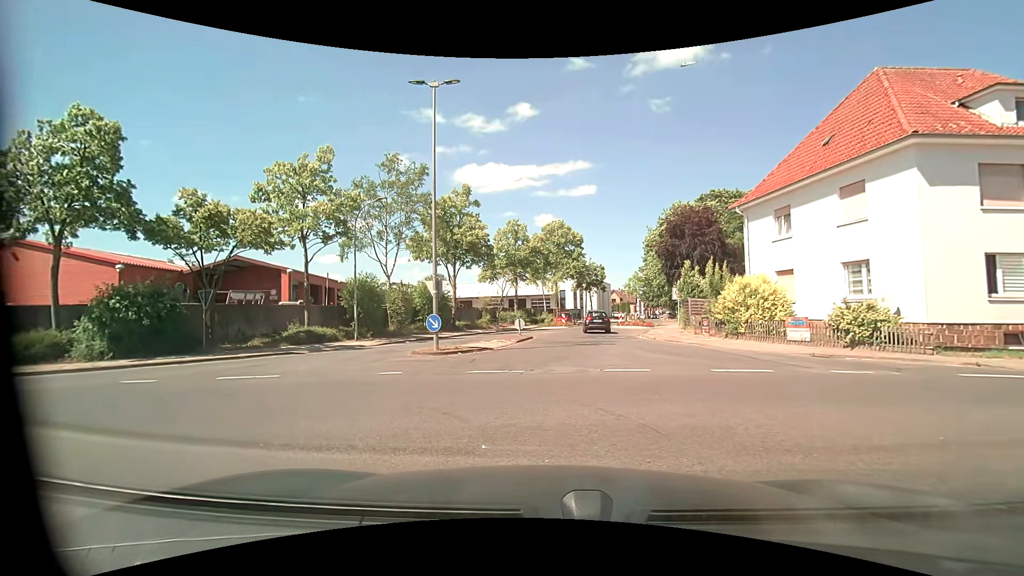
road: residential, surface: asphalt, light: Day
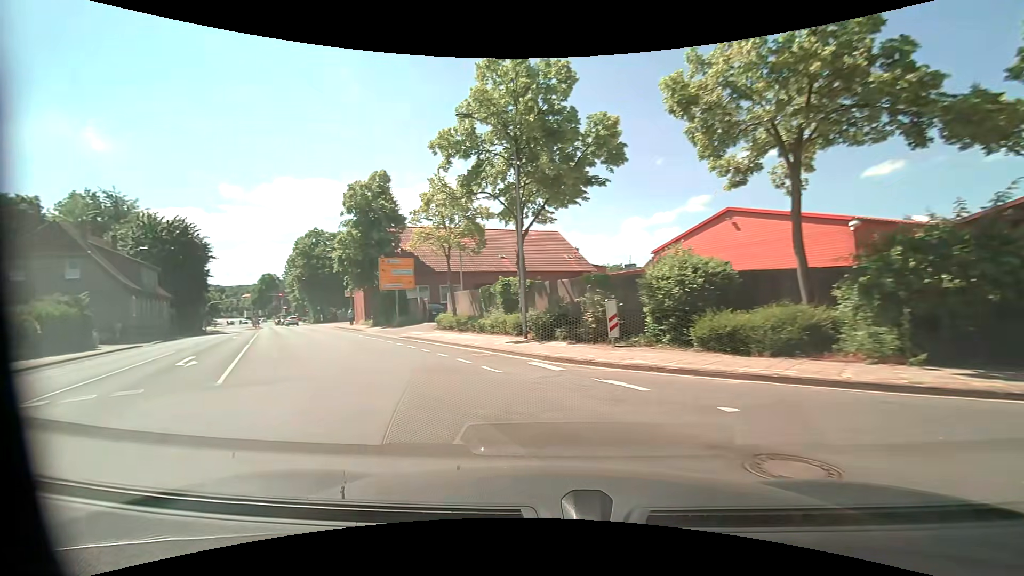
(-6.9, +8.8) m; -69°
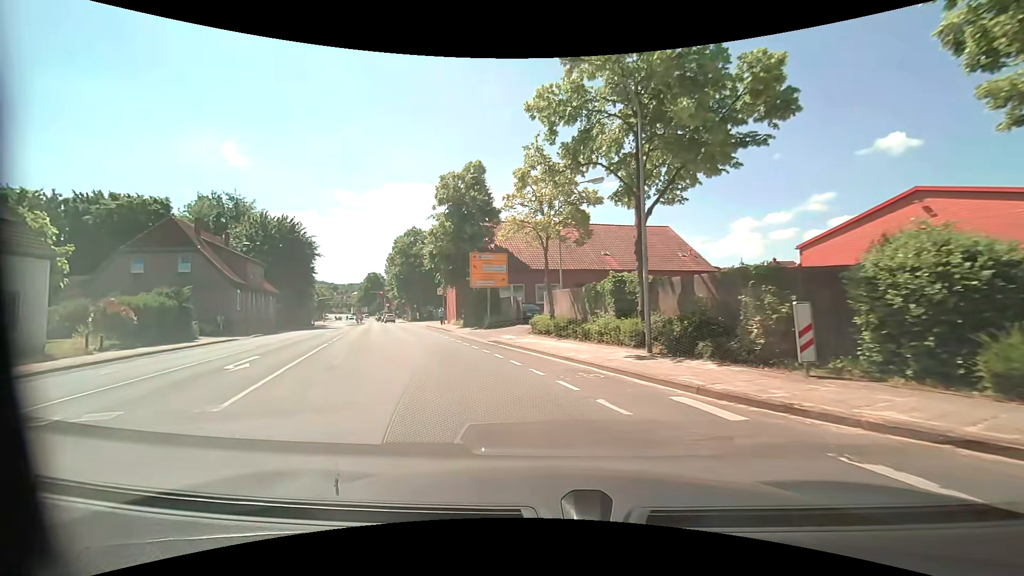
(-0.5, +4.1) m; -13°
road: tertiary
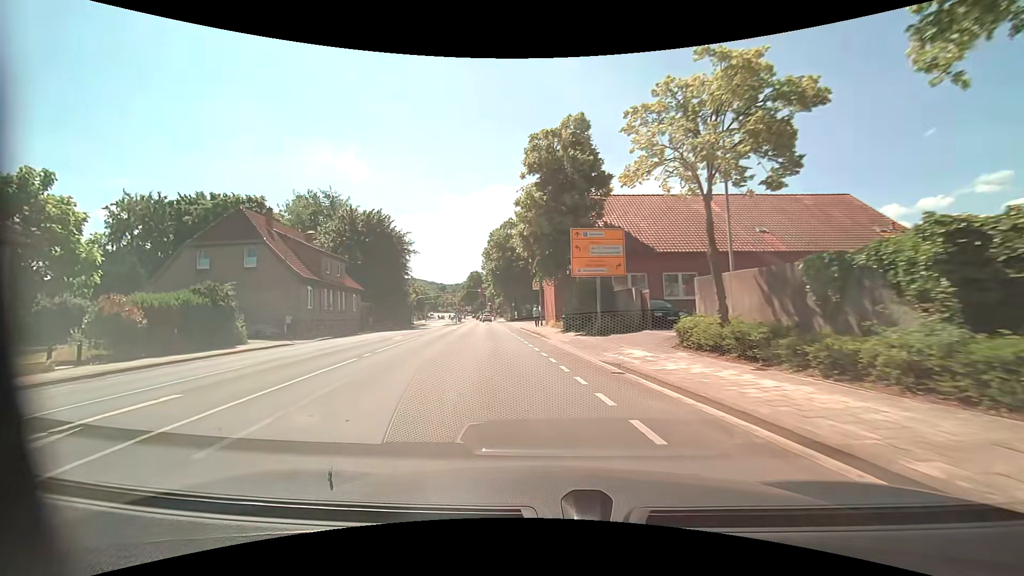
(-0.8, +9.3) m; -11°
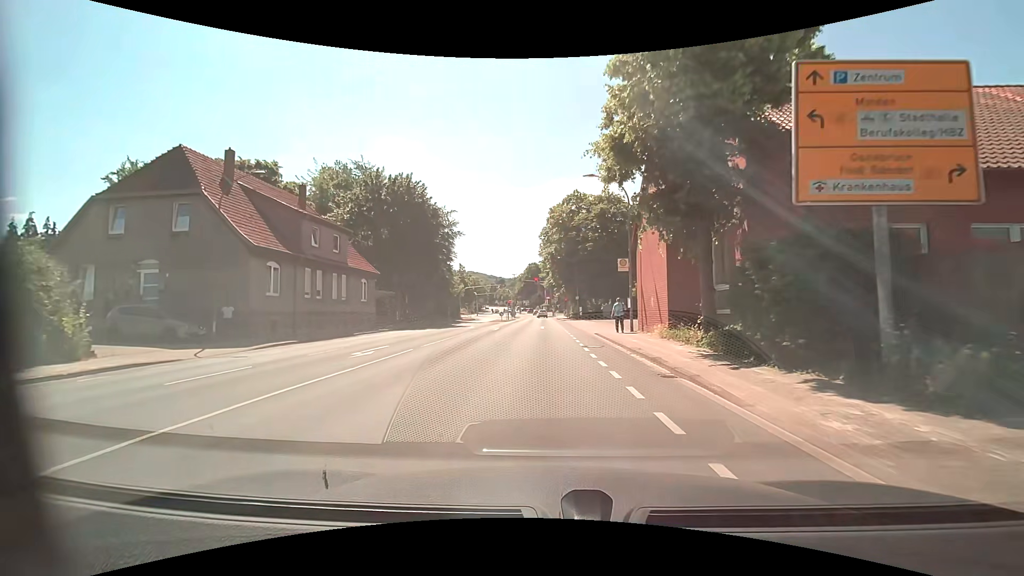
(-1.5, +15.5) m; -7°
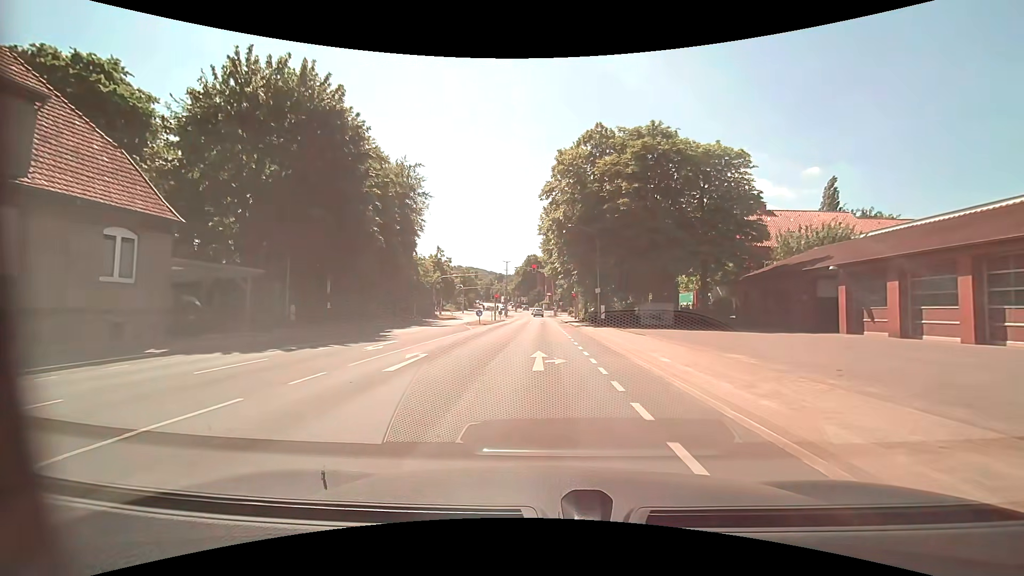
(0.0, +23.3) m; 0°
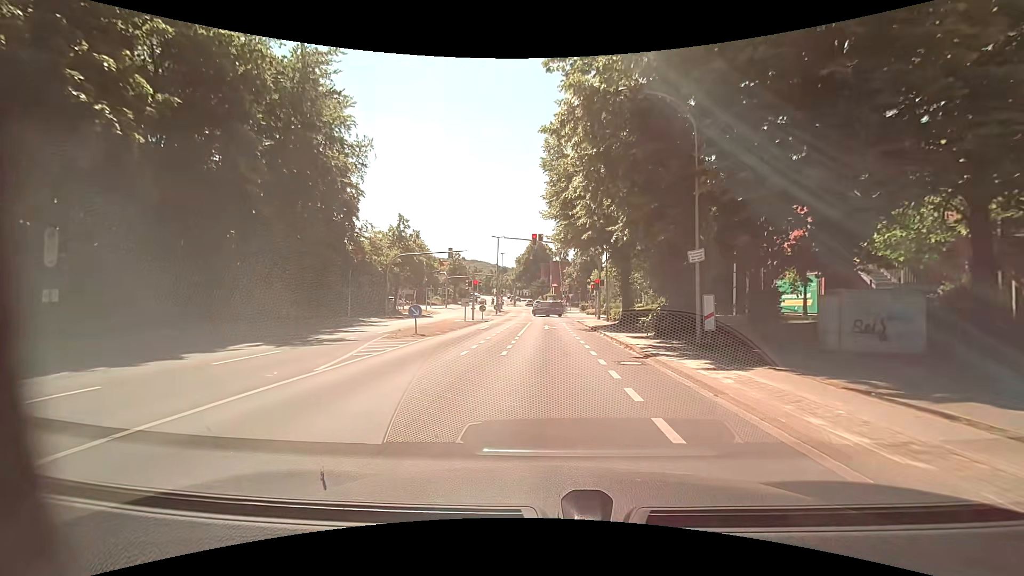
(-0.1, +23.3) m; 0°
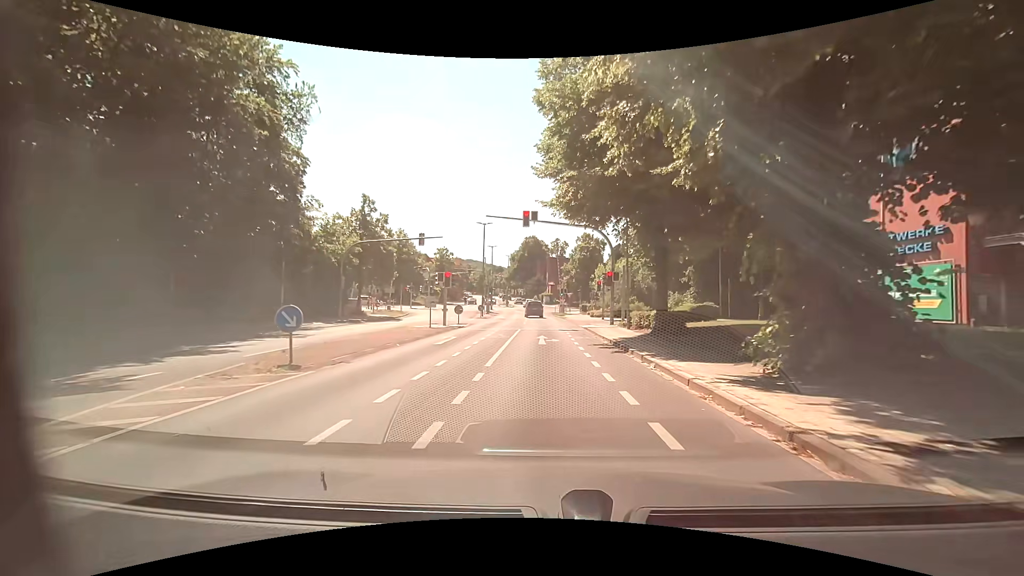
(0.0, +10.1) m; 0°
